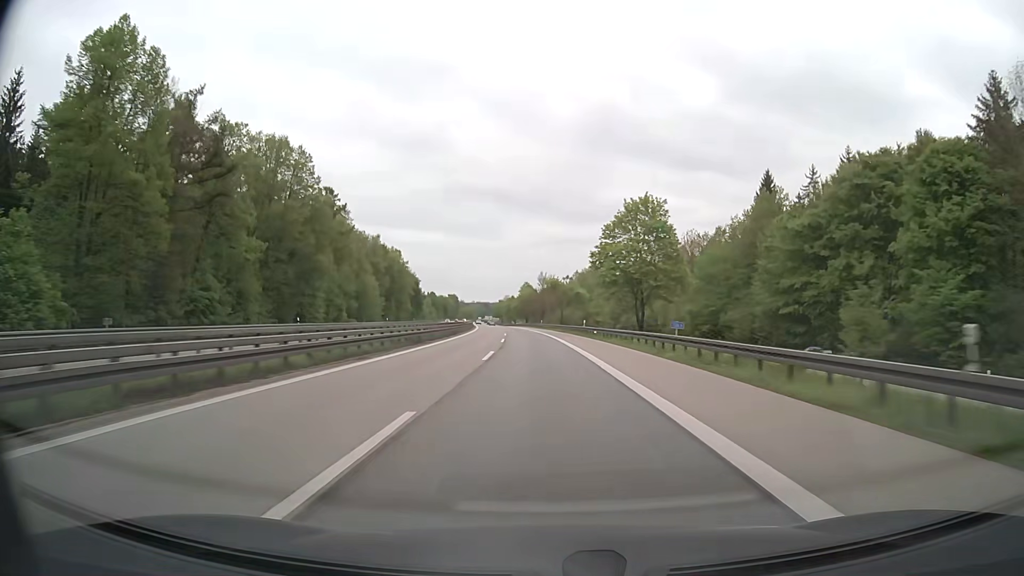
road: motorway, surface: asphalt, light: Day
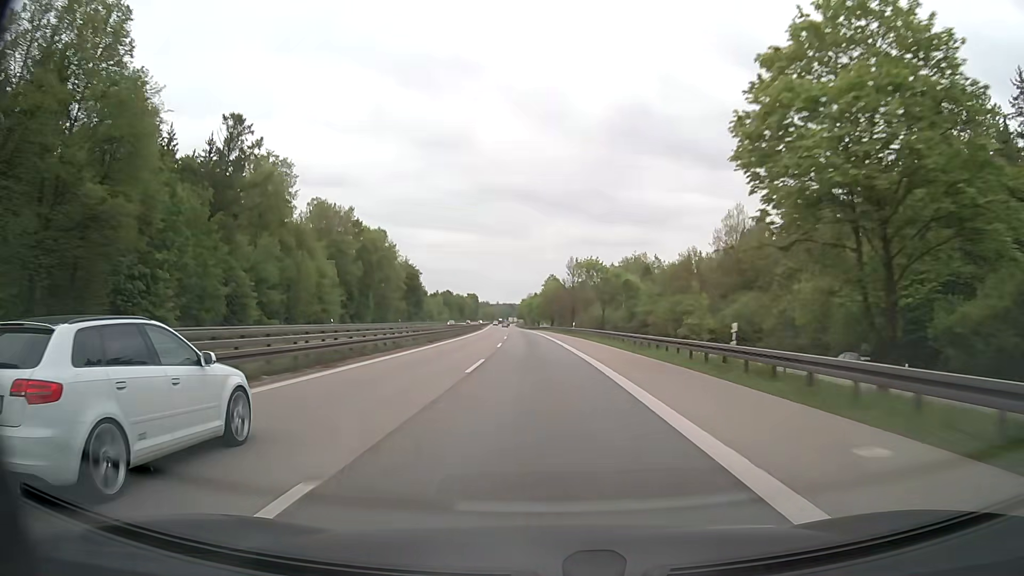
(-0.8, +41.3) m; -2°
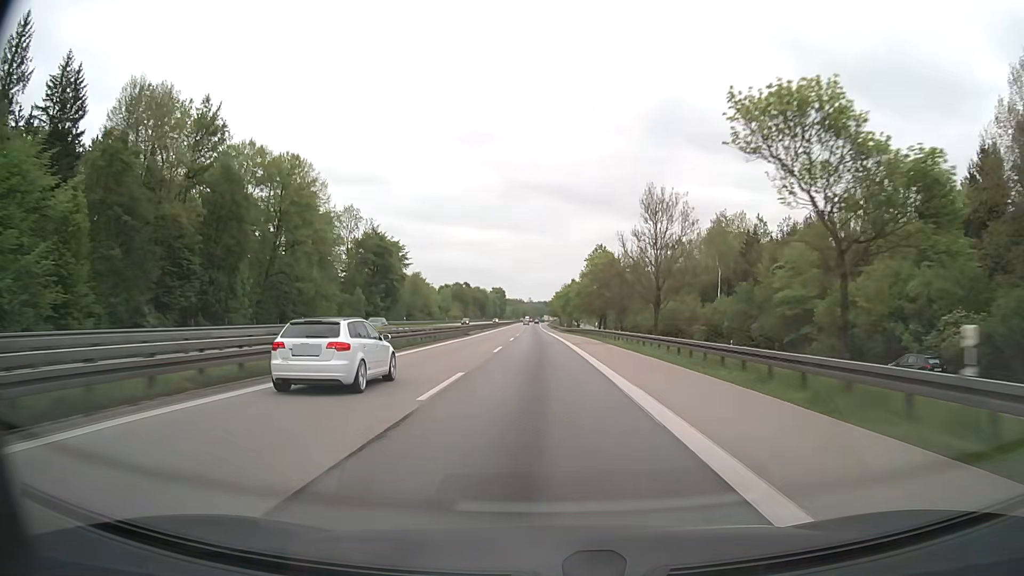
(-1.7, +62.0) m; -3°
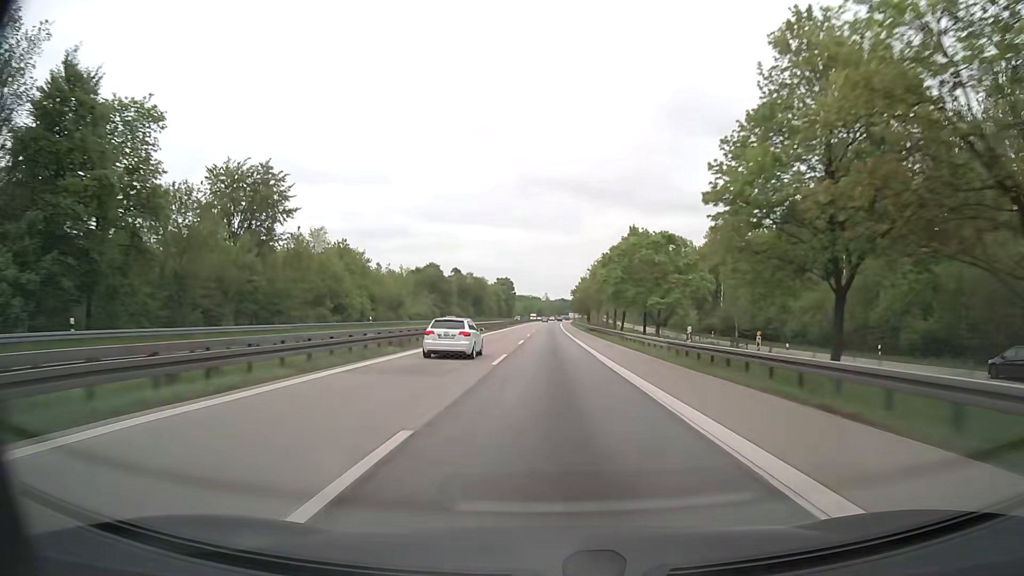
(-1.5, +82.7) m; -1°
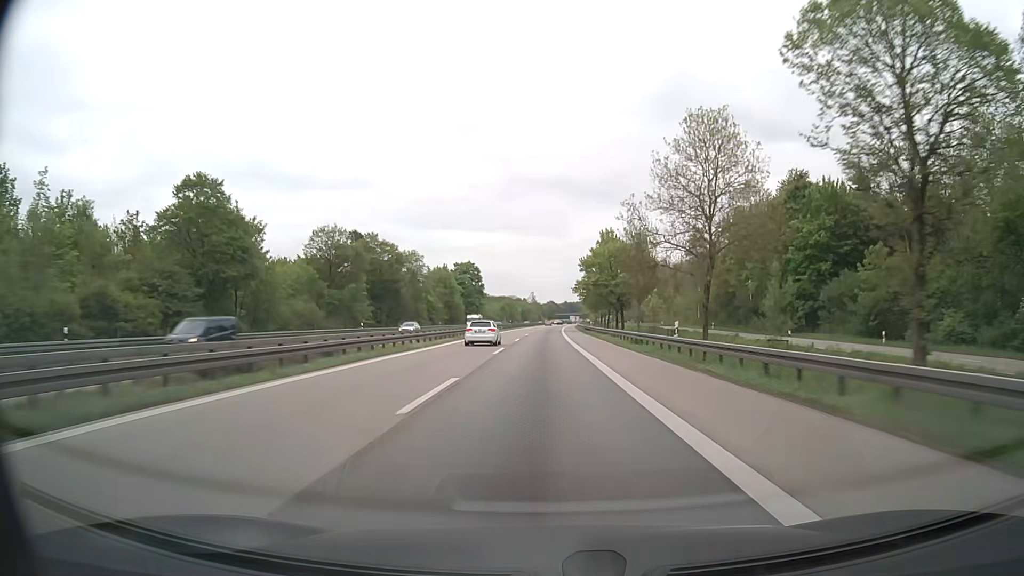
(+0.5, +103.2) m; +1°
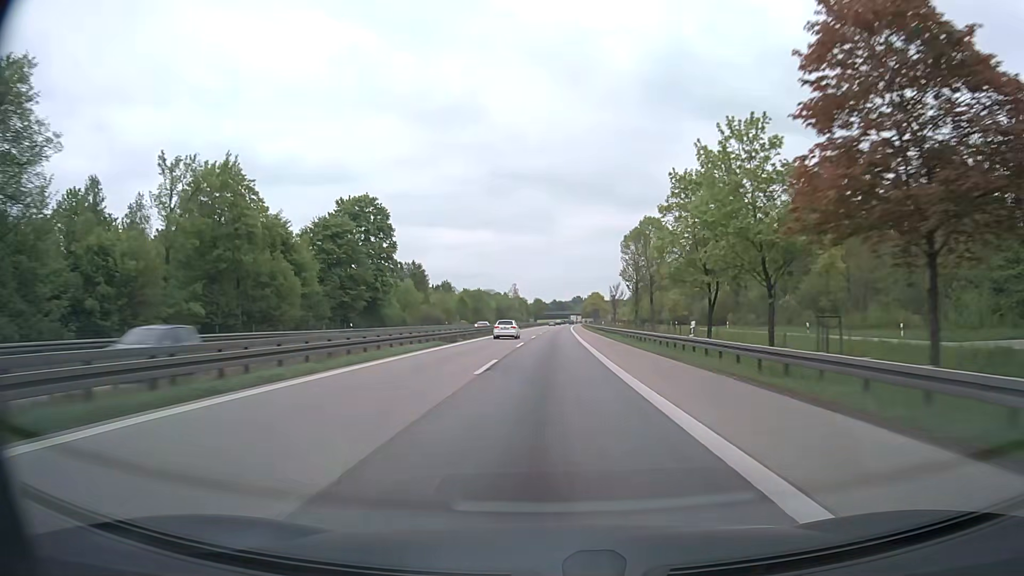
(+0.7, +103.0) m; +1°
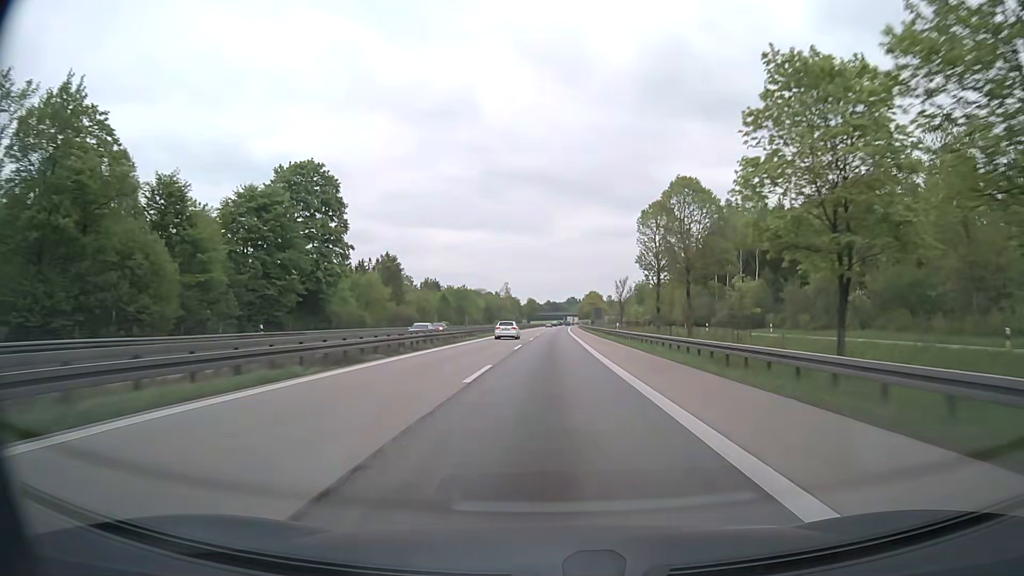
(+0.1, +20.6) m; +1°
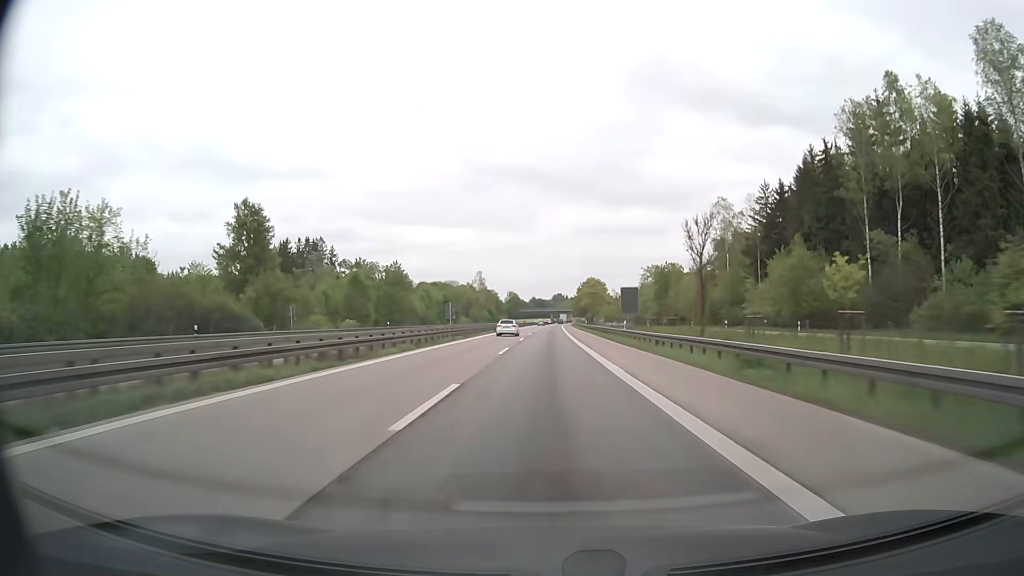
(+0.5, +61.8) m; +1°
(0, +10) (0, +20) (0, +30) (0, +40) (0, +50) (0, +60) (+1, +70) (+1, +80) (+1, +90) (+1, +100) m
